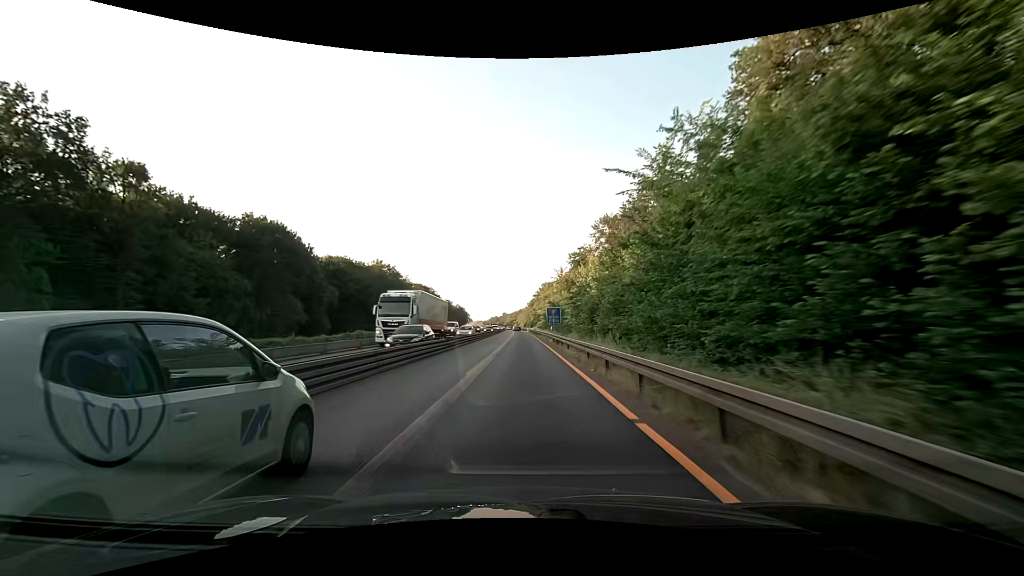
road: motorway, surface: asphalt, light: Day
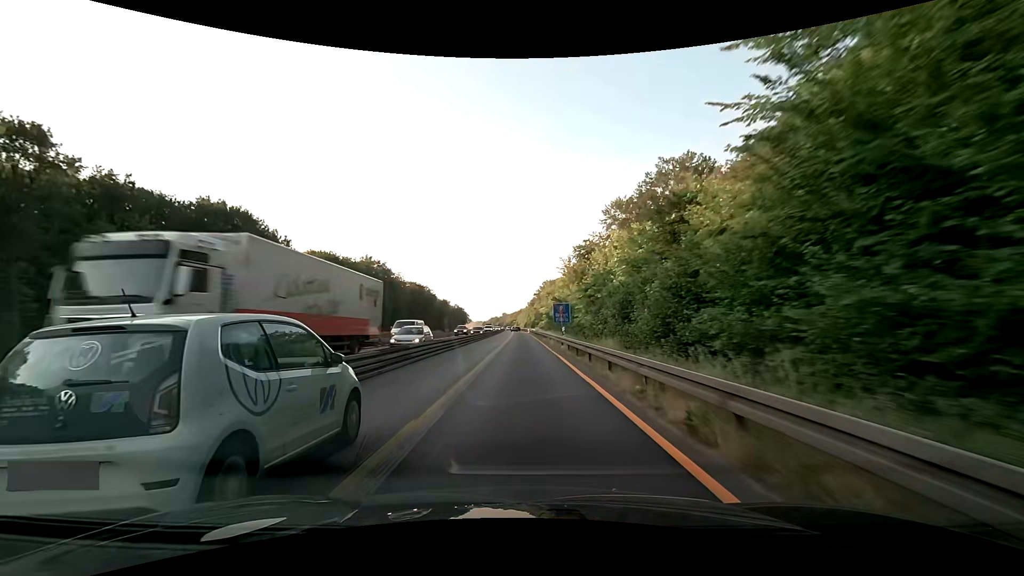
(0.0, +12.5) m; 0°
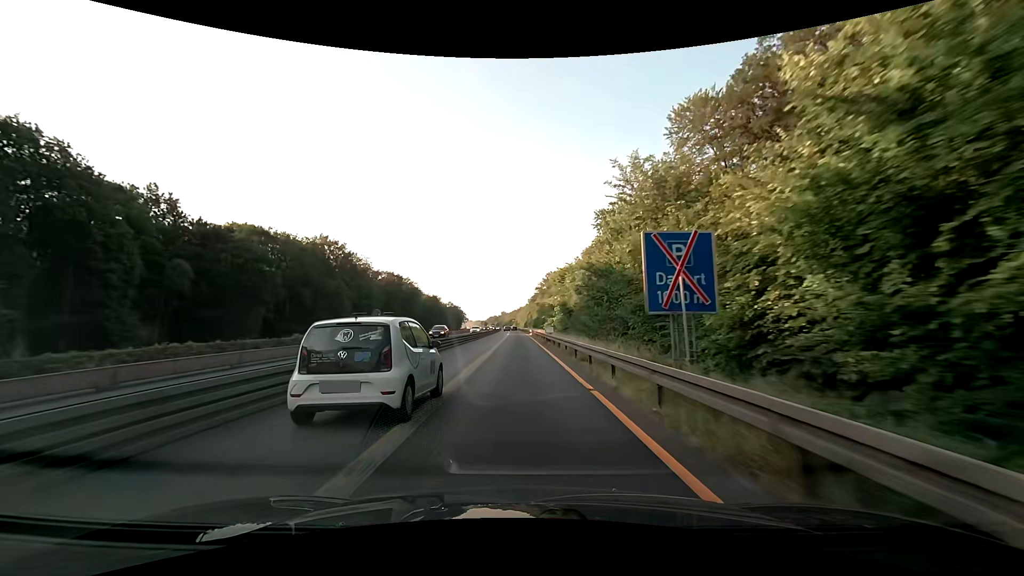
(0.0, +37.6) m; 0°
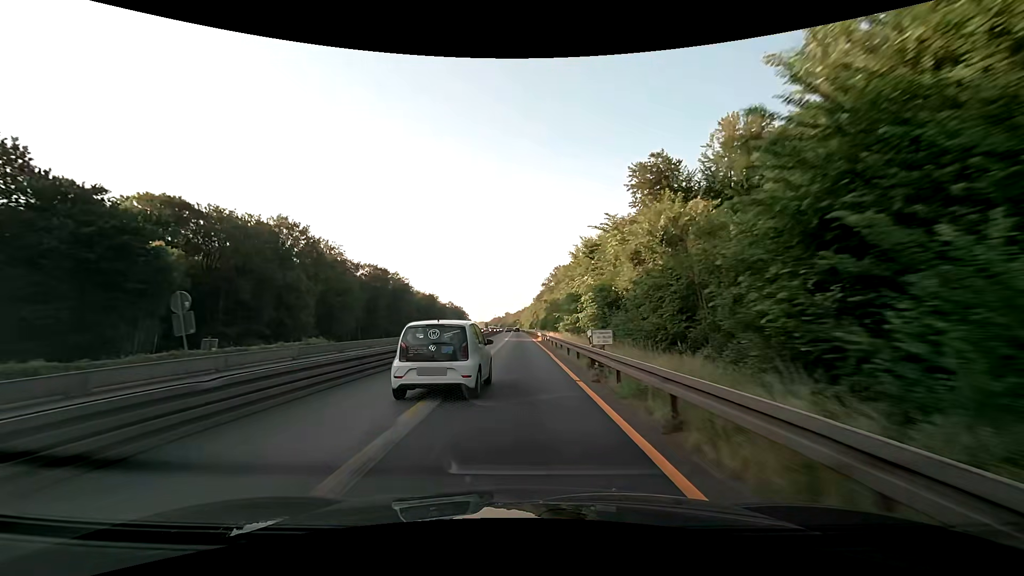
(0.0, +25.1) m; 0°
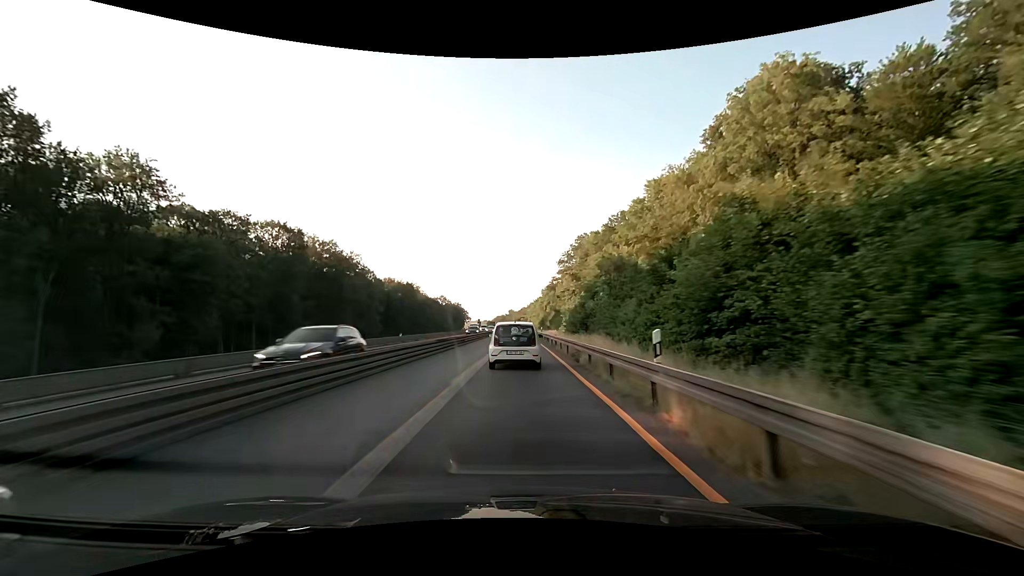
(-0.6, +62.7) m; -1°
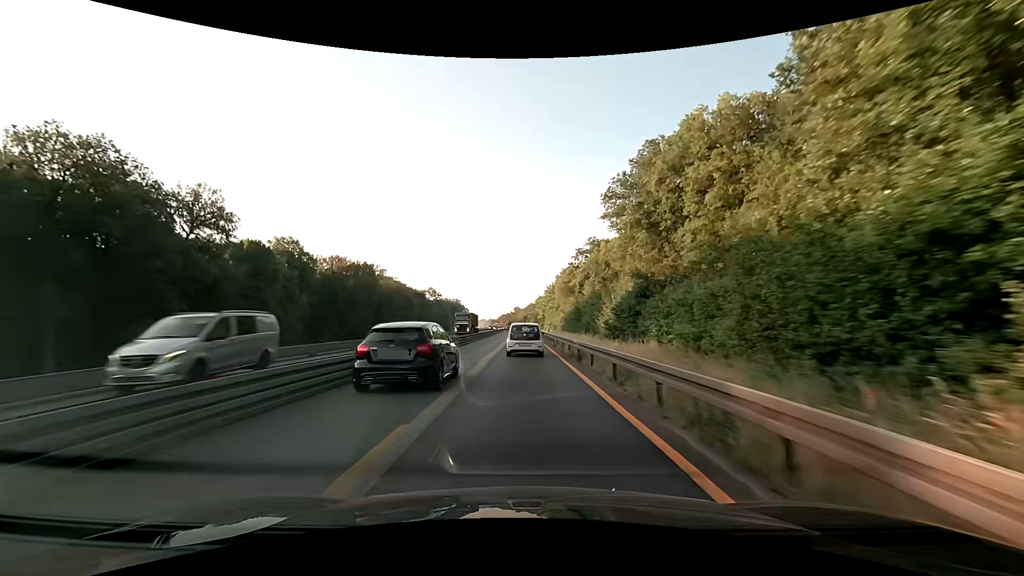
(-0.4, +62.8) m; -1°
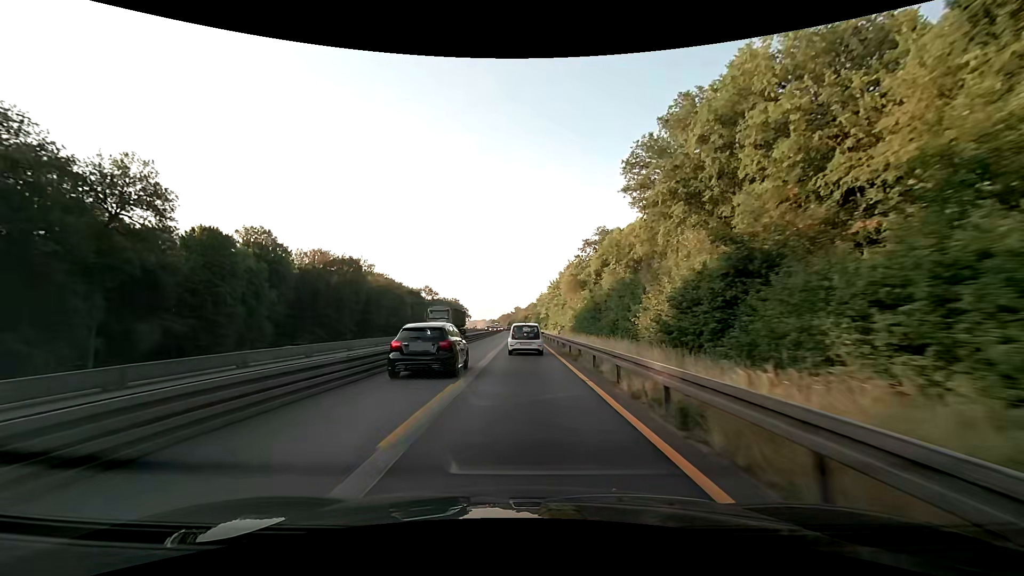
(0.0, +12.6) m; 0°
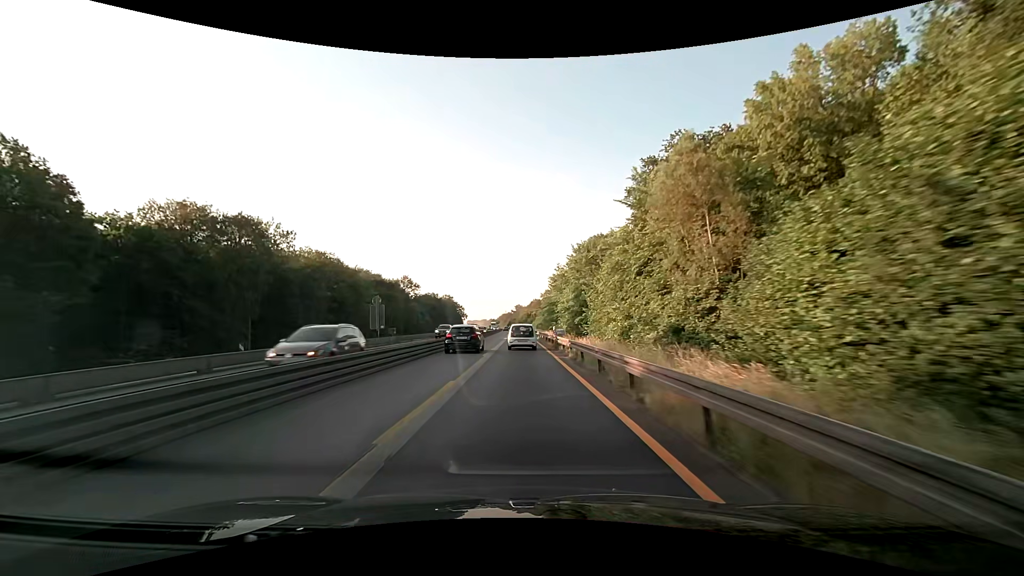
(0.0, +50.2) m; 0°
(0, +10) (0, +20) (0, +30) (0, +40) (0, +50) (0, +60) (-1, +70) (-1, +80) (-1, +90) (-1, +100) m
